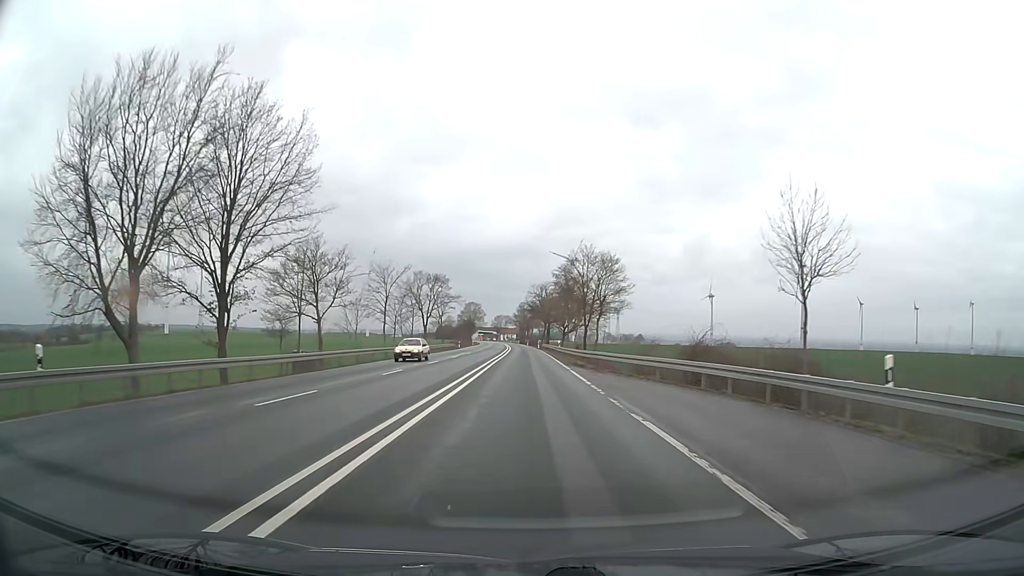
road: primary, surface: asphalt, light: Day
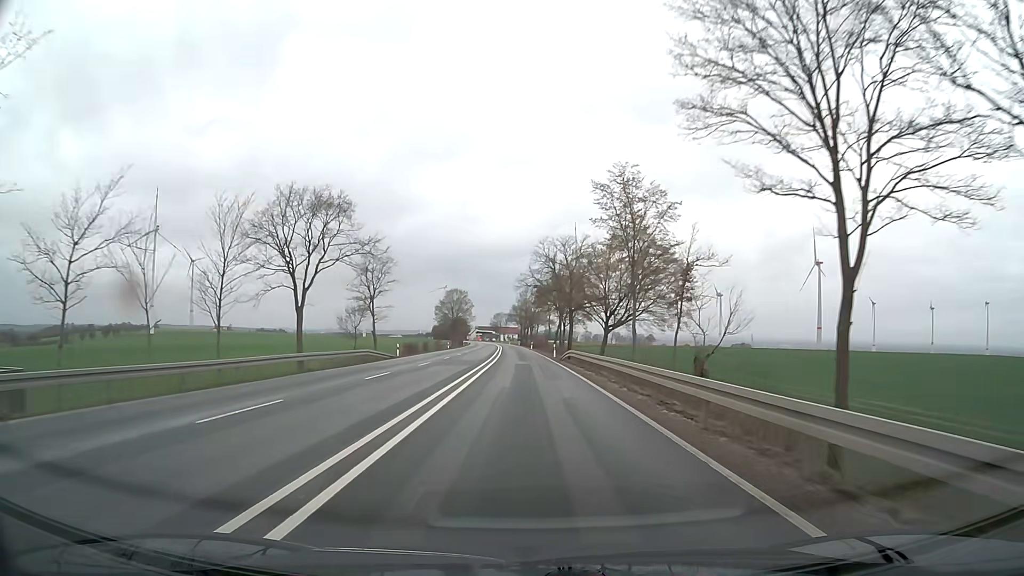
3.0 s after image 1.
(-0.2, +53.7) m; 0°
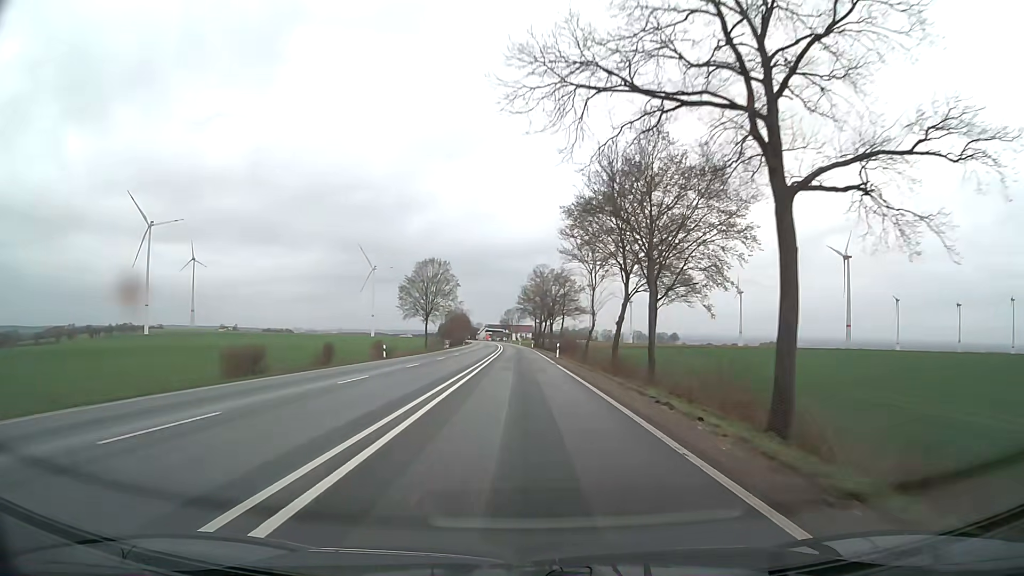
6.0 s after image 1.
(-0.3, +53.7) m; -1°
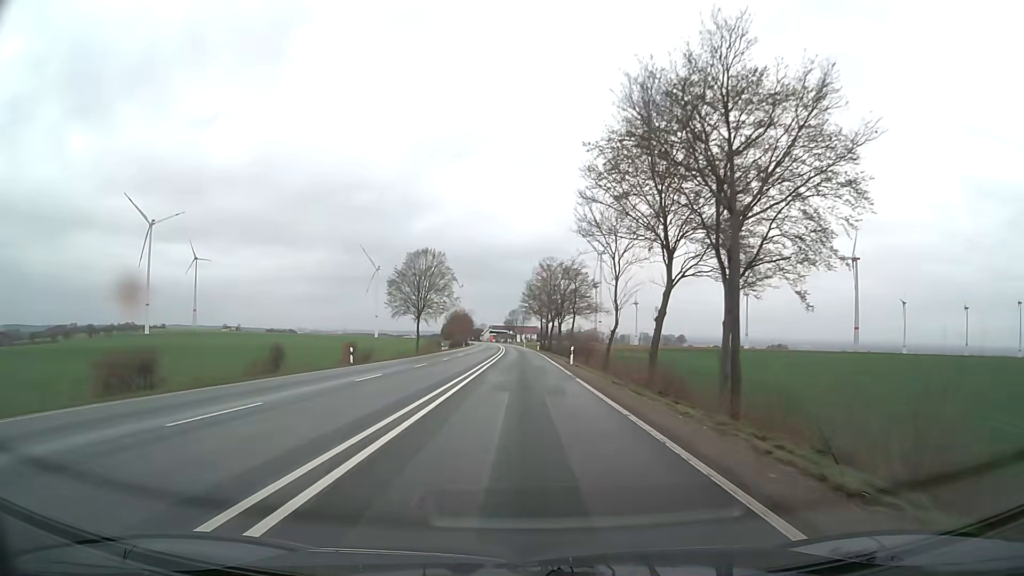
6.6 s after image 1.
(0.0, +10.8) m; 0°
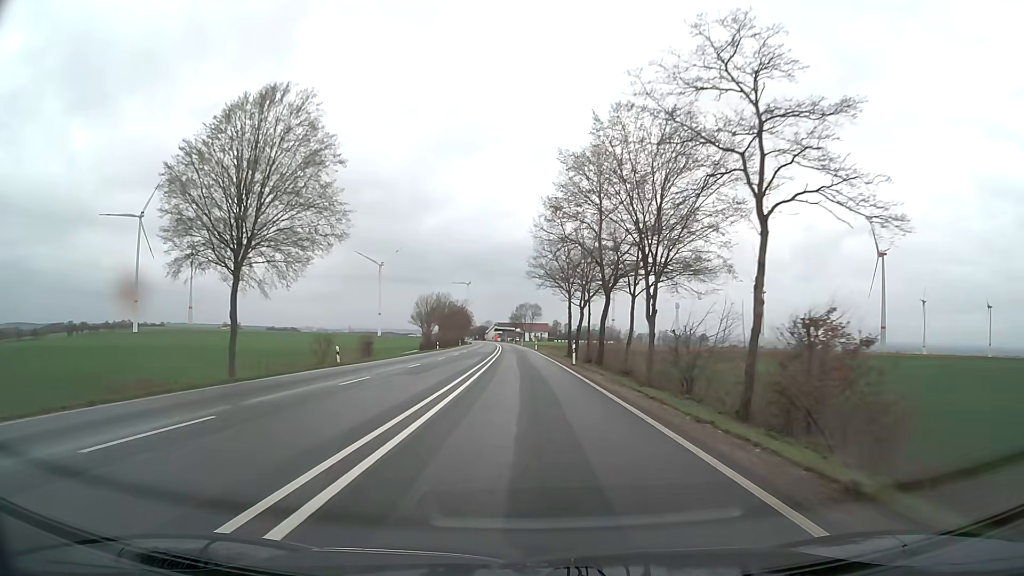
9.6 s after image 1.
(-1.0, +53.8) m; -1°
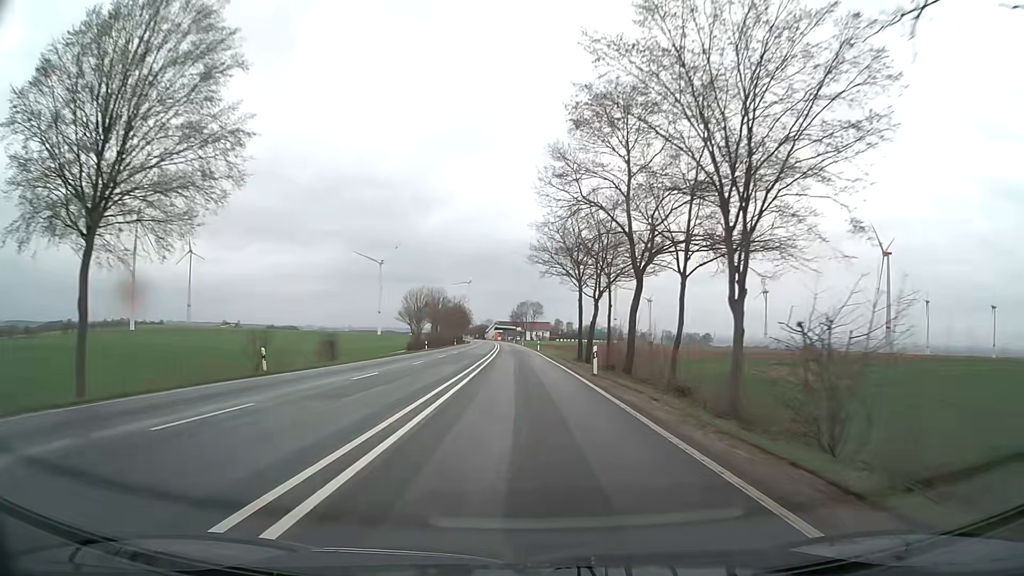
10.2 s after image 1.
(0.0, +10.8) m; 0°
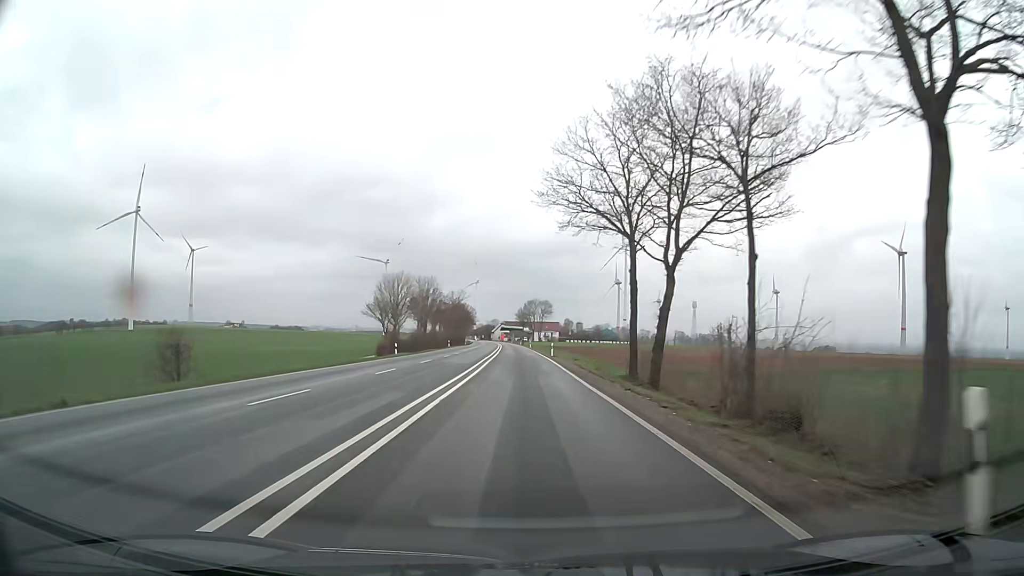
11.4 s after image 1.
(-0.1, +21.6) m; -1°
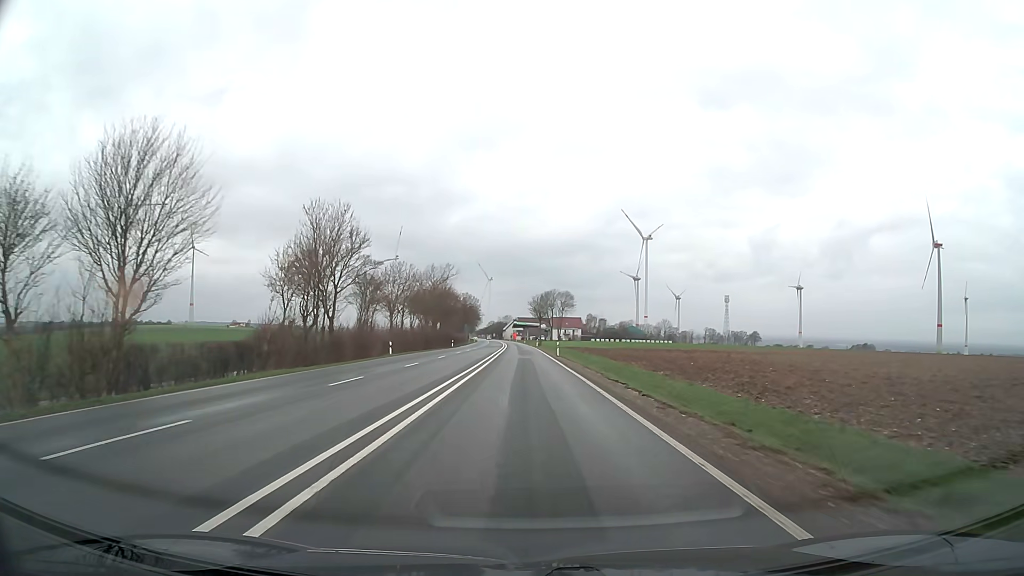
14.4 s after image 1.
(-0.5, +54.0) m; -1°
(0, +10) (0, +20) (0, +30) (0, +40) (0, +50) (-1, +60) (-1, +70) (-1, +80) (-1, +90) (-2, +100) m
